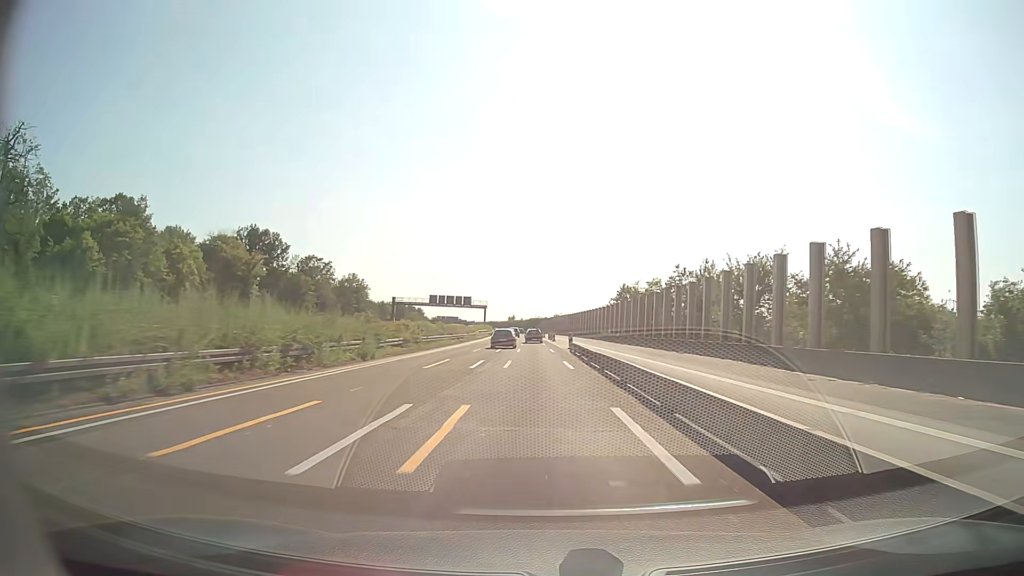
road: motorway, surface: asphalt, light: Day
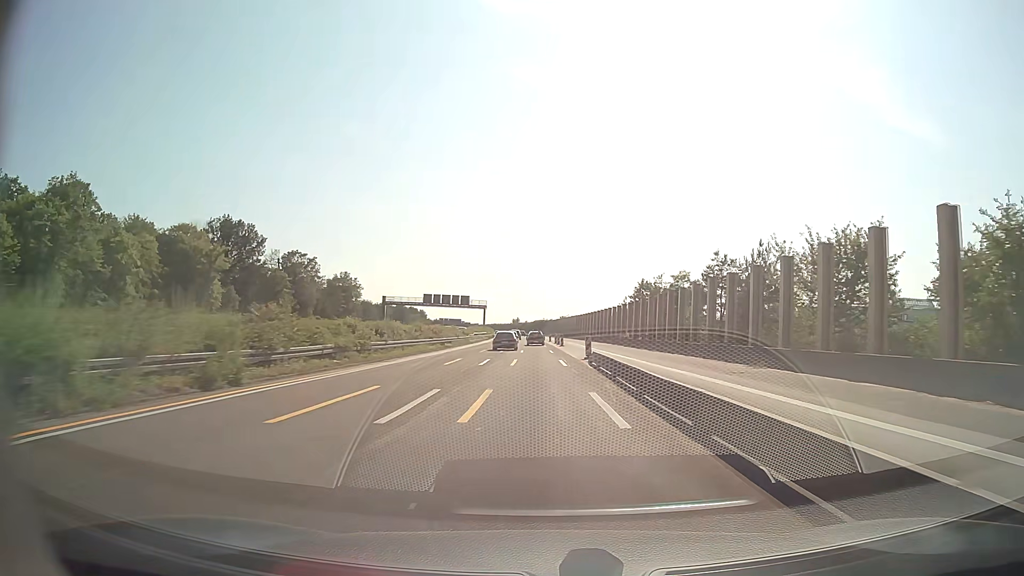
(-0.2, +14.2) m; -1°
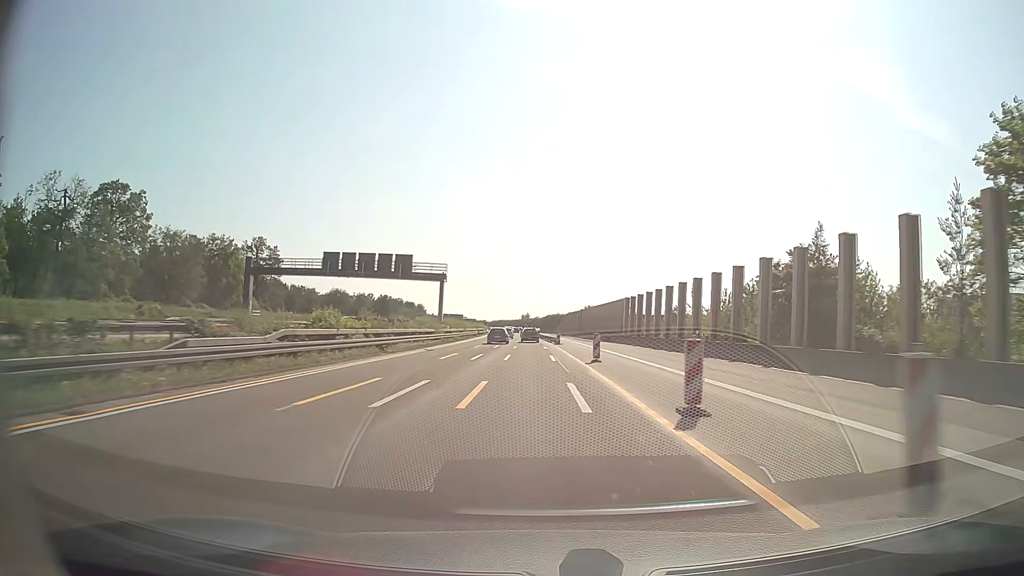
(-0.5, +70.9) m; -1°
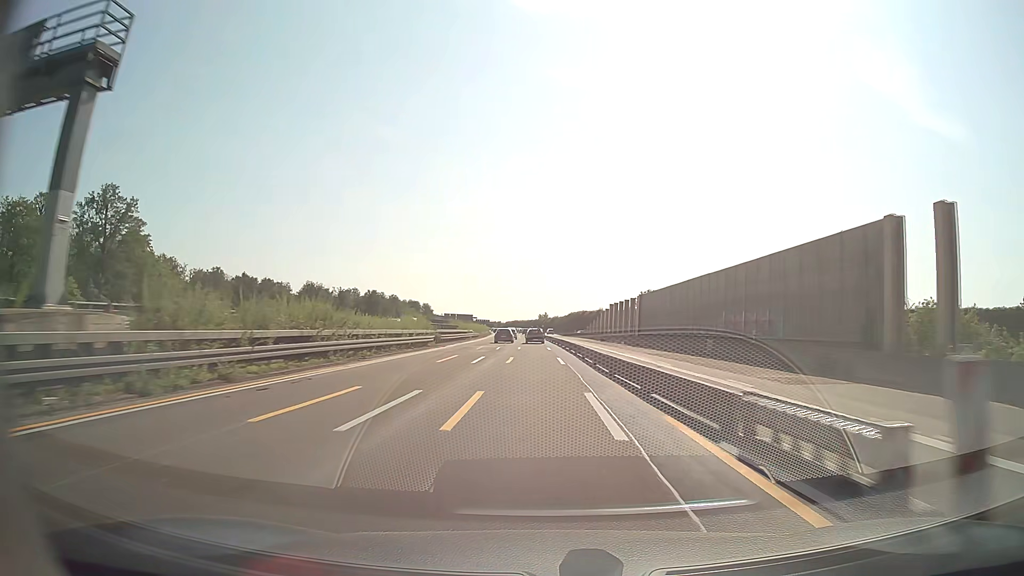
(-1.1, +56.7) m; -2°
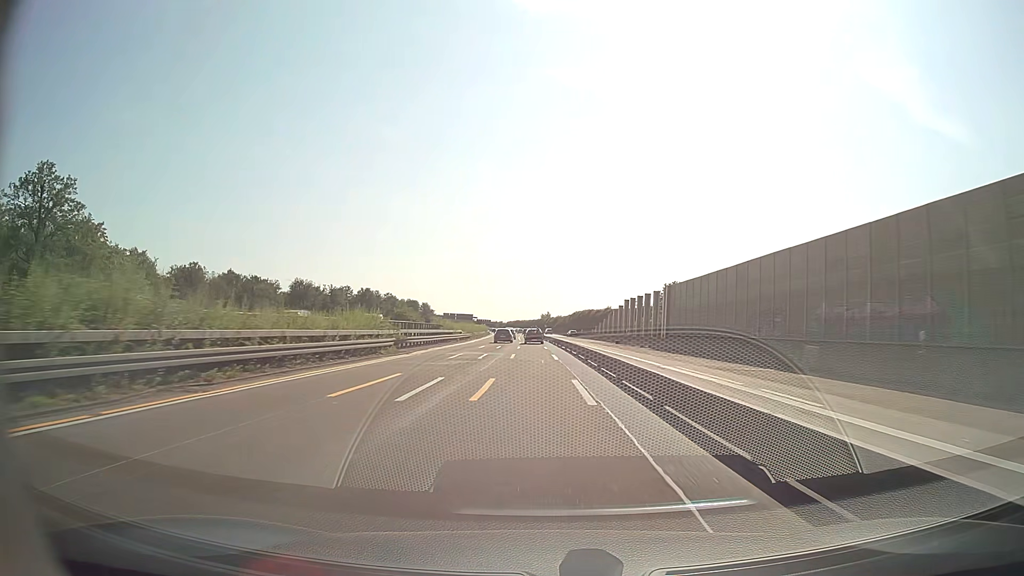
(0.0, +14.2) m; 0°
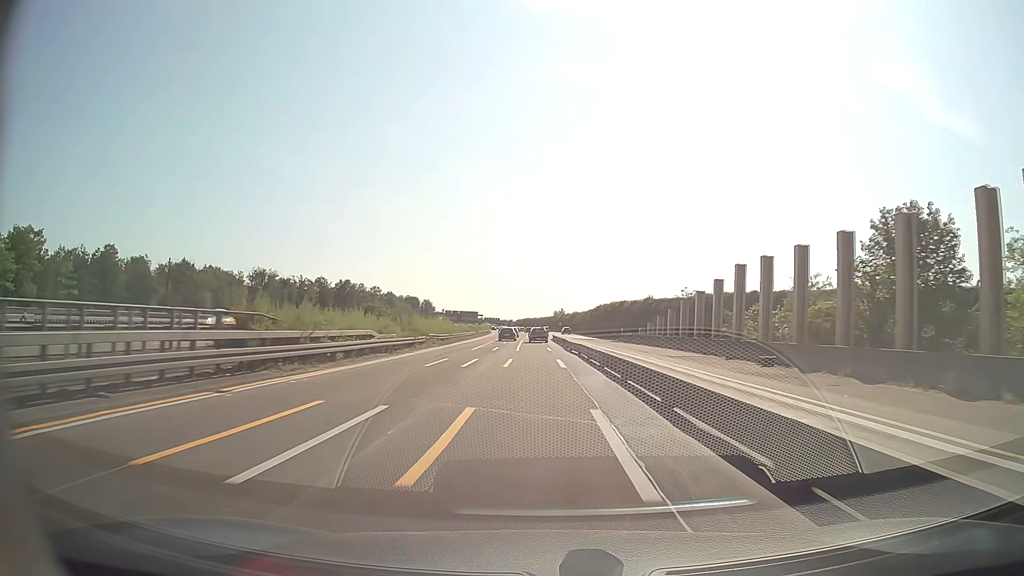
(-0.4, +42.5) m; -1°
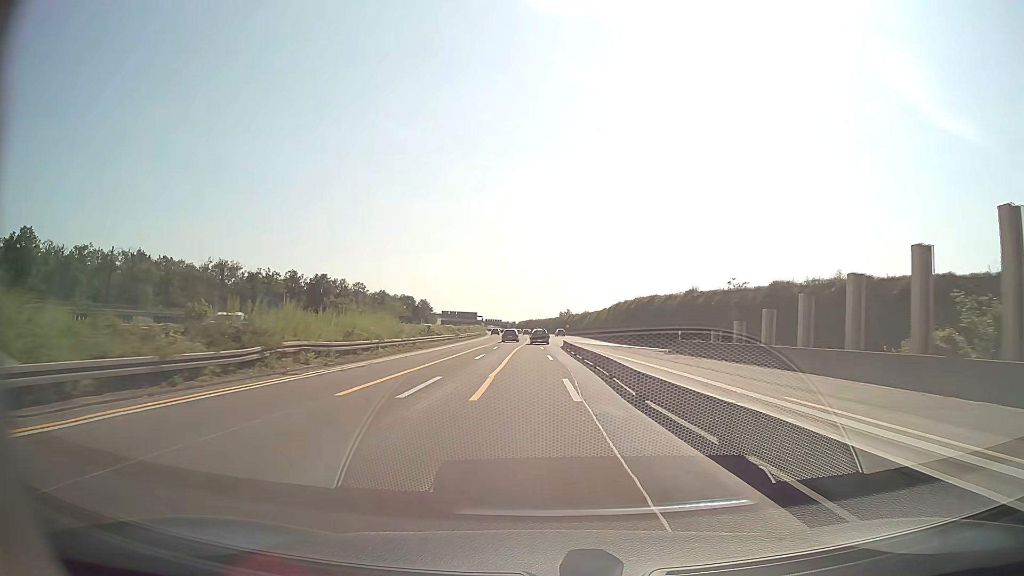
(-0.1, +28.3) m; 0°
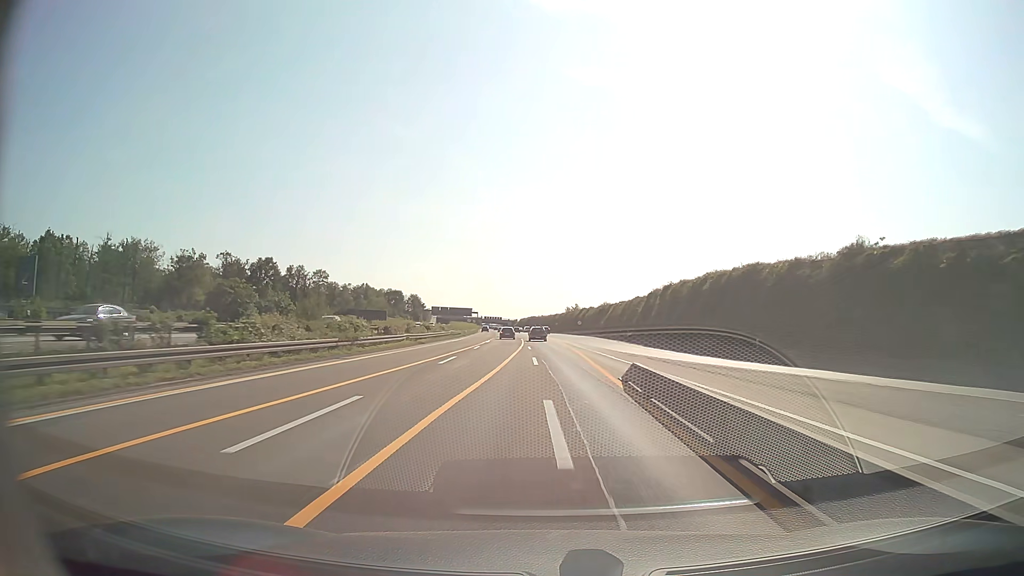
(-0.1, +42.5) m; 0°
(0, +10) (0, +20) (0, +30) (0, +40) (0, +50) (0, +60) (0, +70) (-1, +80) (-1, +90) (-2, +100) m
